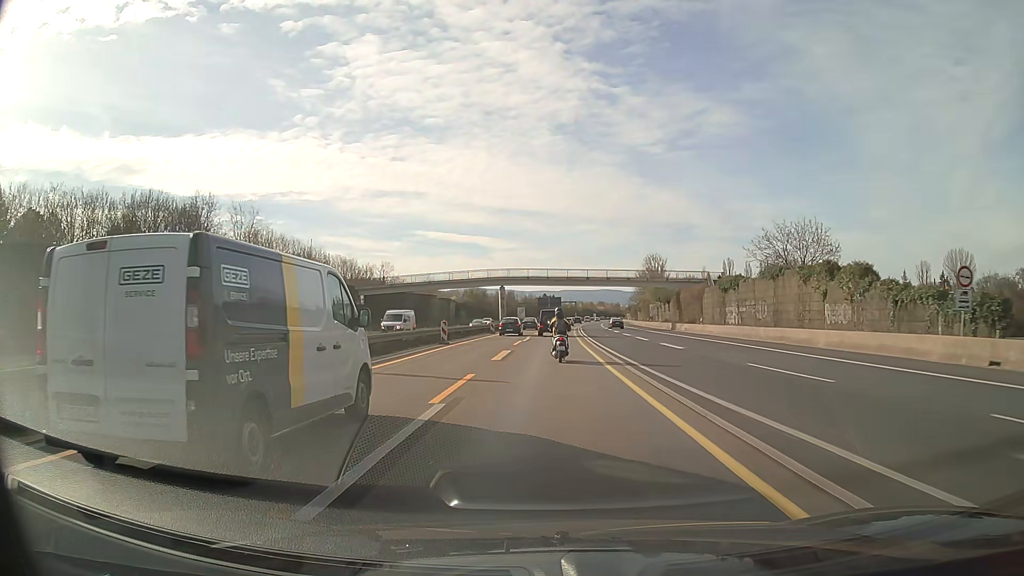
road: motorway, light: Day
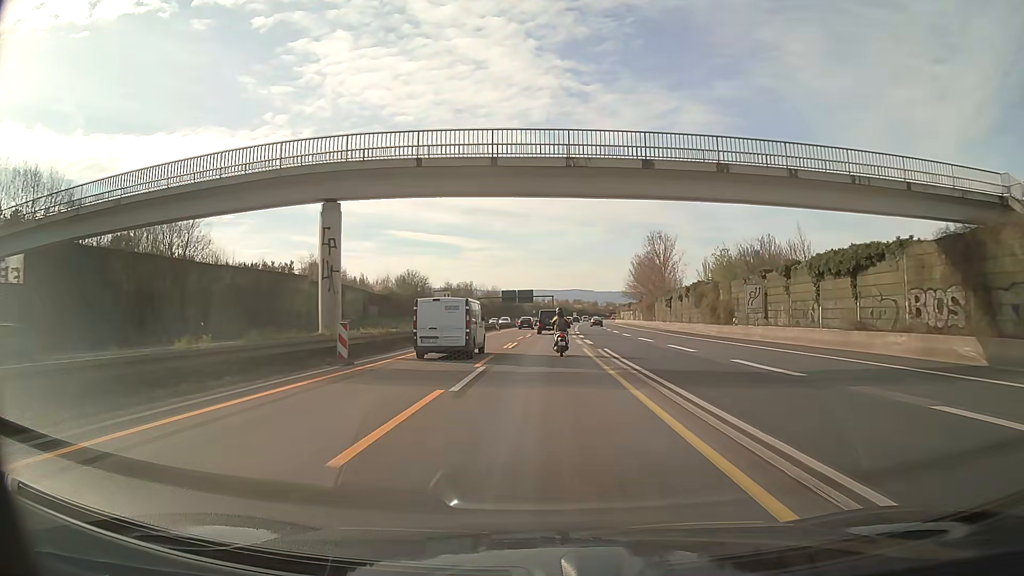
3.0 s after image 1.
(+1.3, +64.3) m; +3°
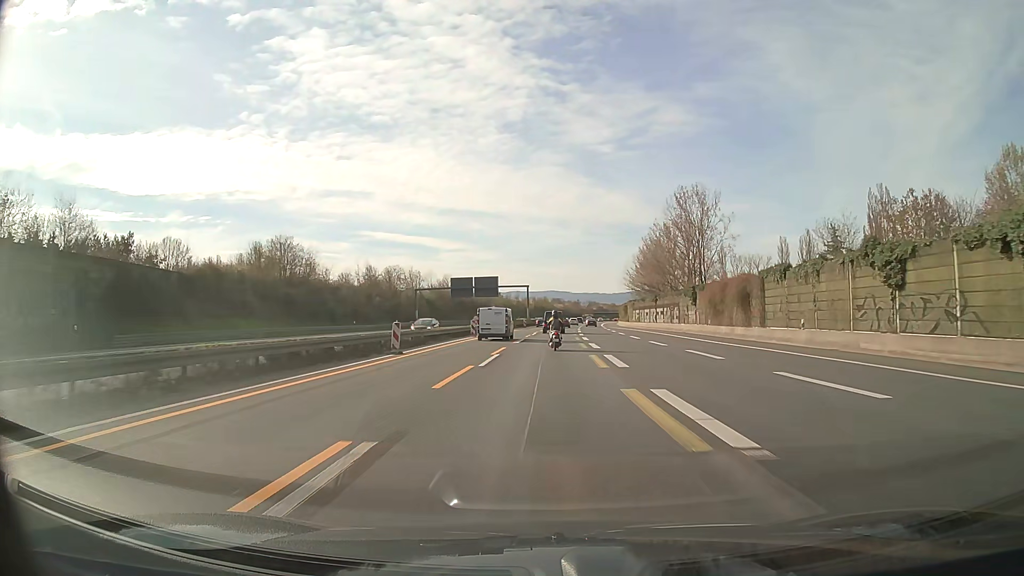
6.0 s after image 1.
(+1.2, +64.9) m; +2°
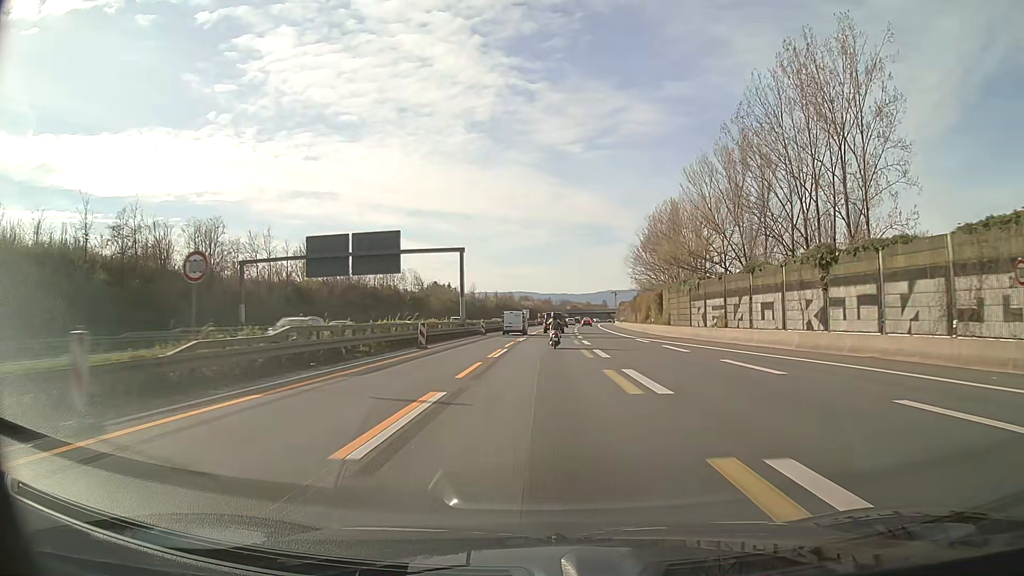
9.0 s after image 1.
(+1.4, +67.0) m; +3°
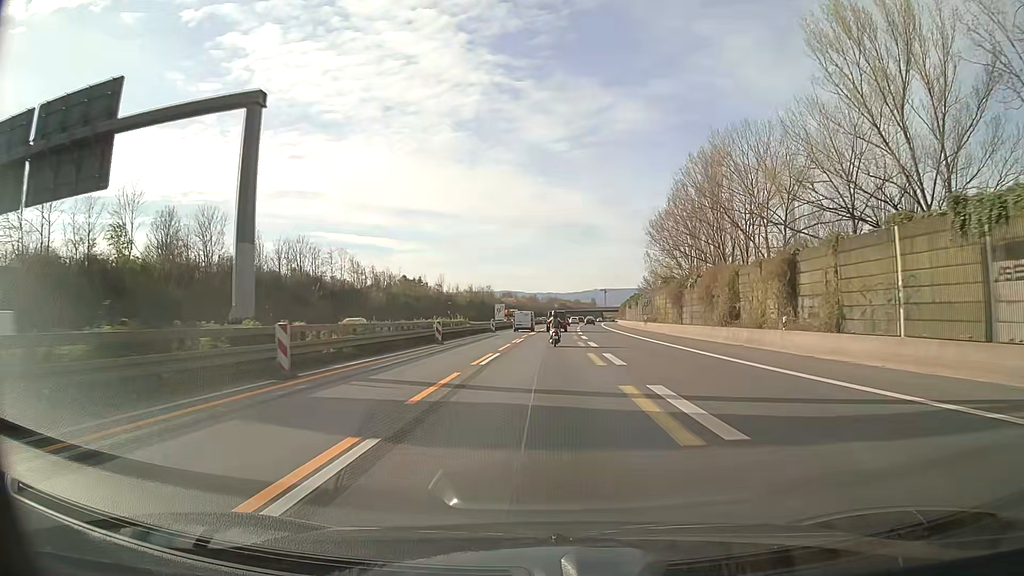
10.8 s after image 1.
(+0.4, +41.2) m; +1°
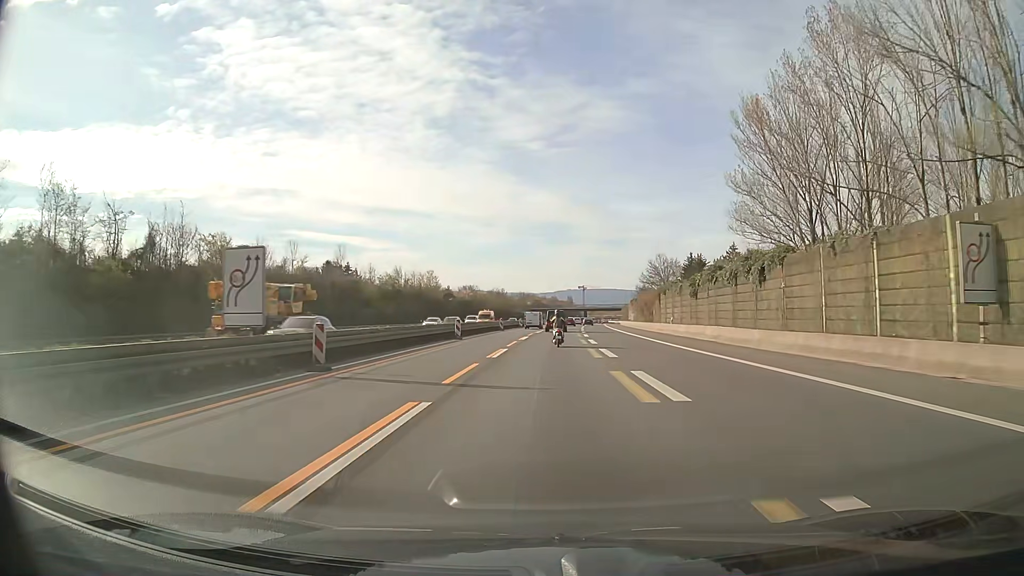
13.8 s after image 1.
(+1.6, +68.9) m; +2°
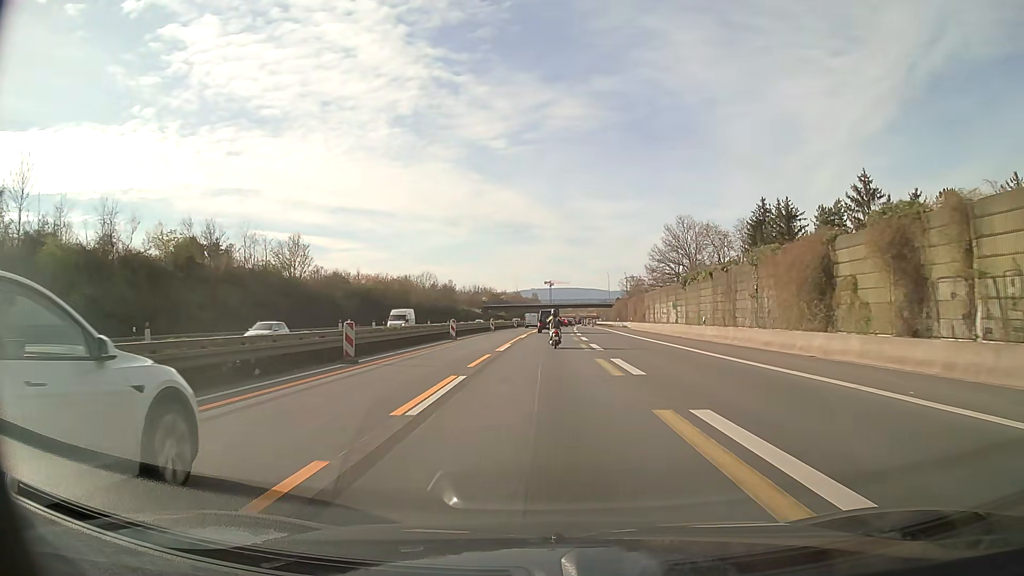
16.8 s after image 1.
(+1.8, +67.4) m; +3°
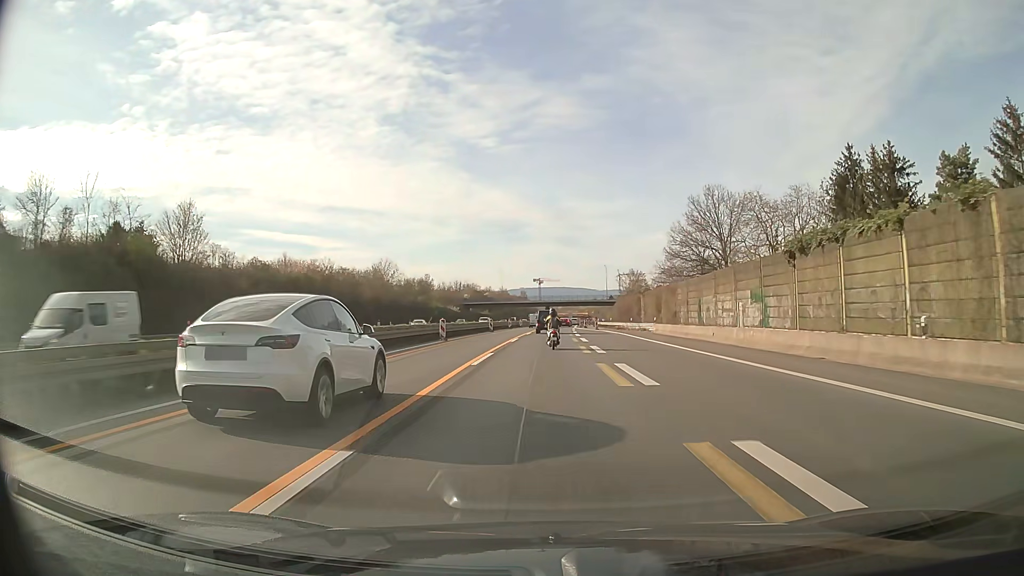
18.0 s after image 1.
(+0.3, +26.6) m; +1°
(0, +10) (0, +20) (0, +30) (0, +40) (+1, +50) (+1, +60) (+1, +70) (+2, +80) (+2, +90) (+3, +100) m
